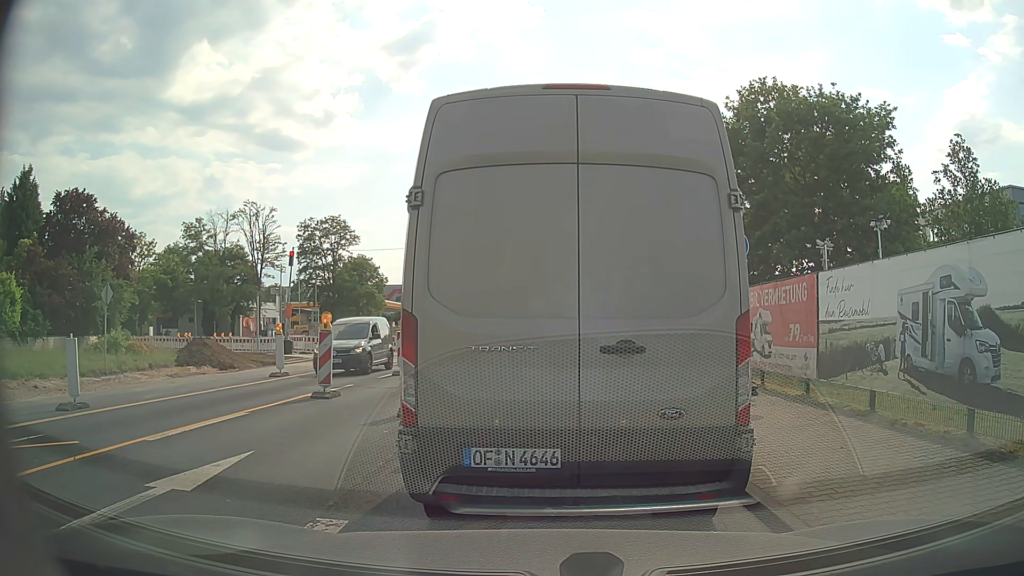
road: secondary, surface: asphalt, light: Day
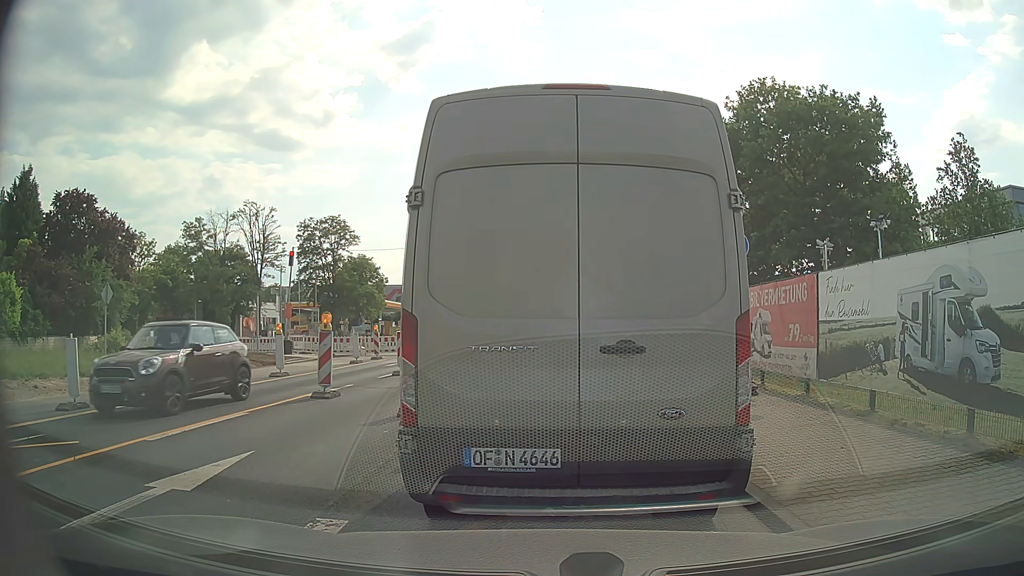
(0.0, 0.0) m; 0°
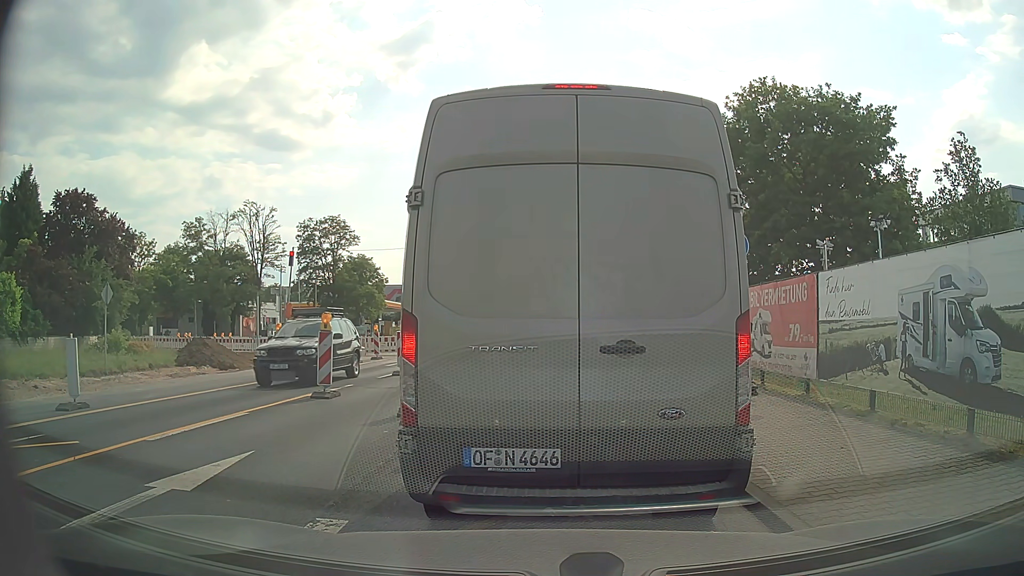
(0.0, 0.0) m; 0°
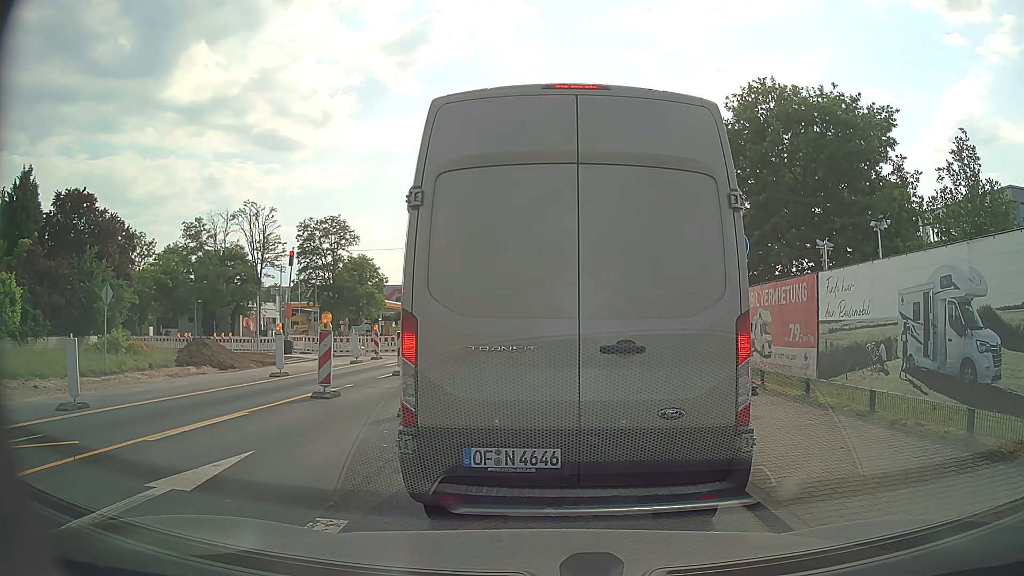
(0.0, 0.0) m; 0°
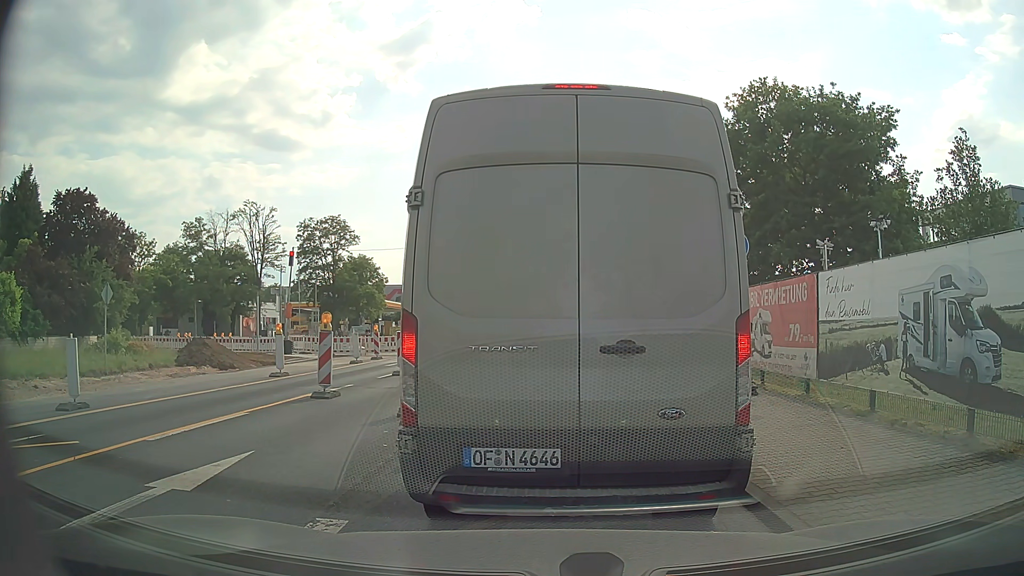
(0.0, 0.0) m; 0°
